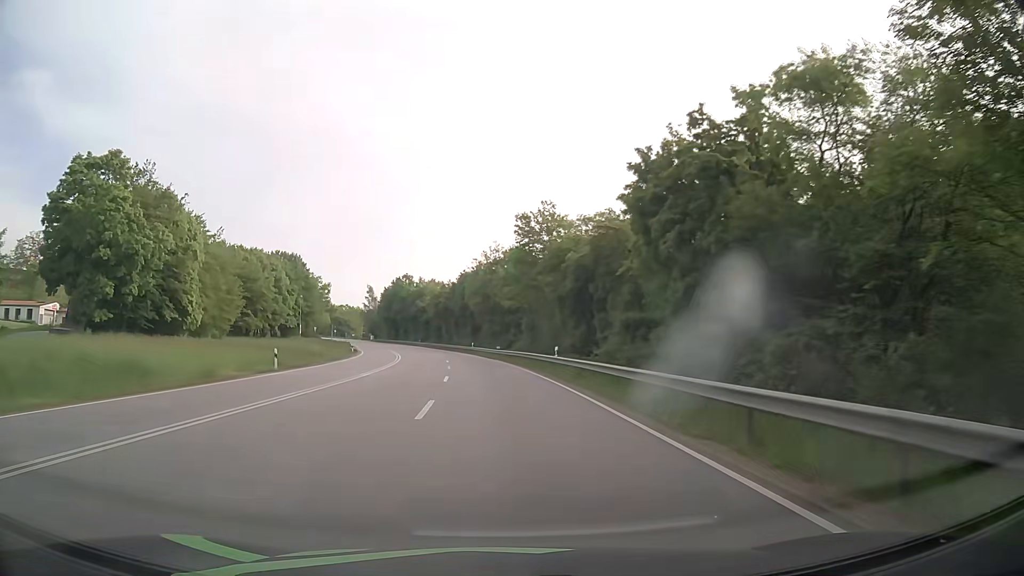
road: primary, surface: asphalt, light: Day
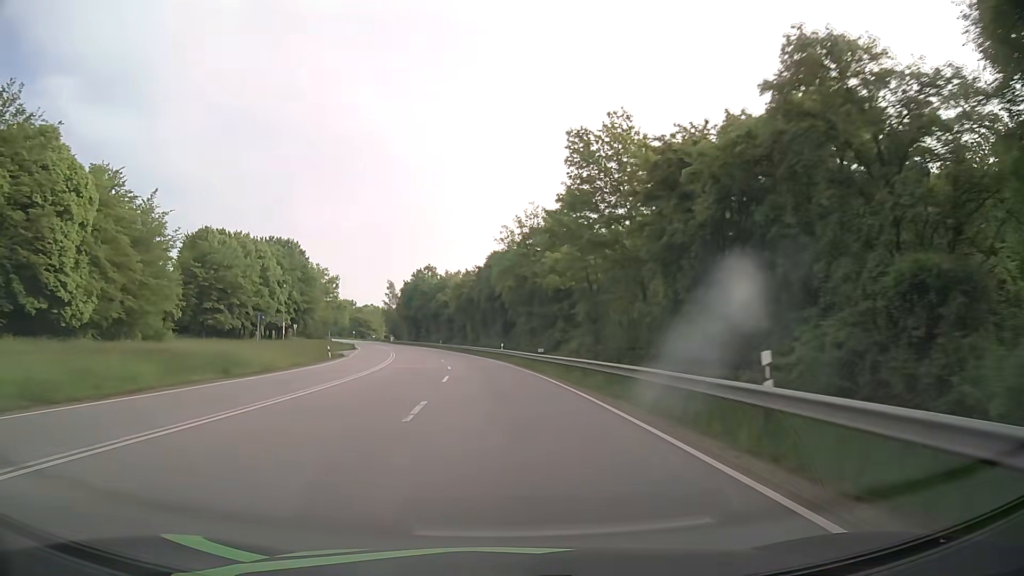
(-0.5, +24.5) m; -3°
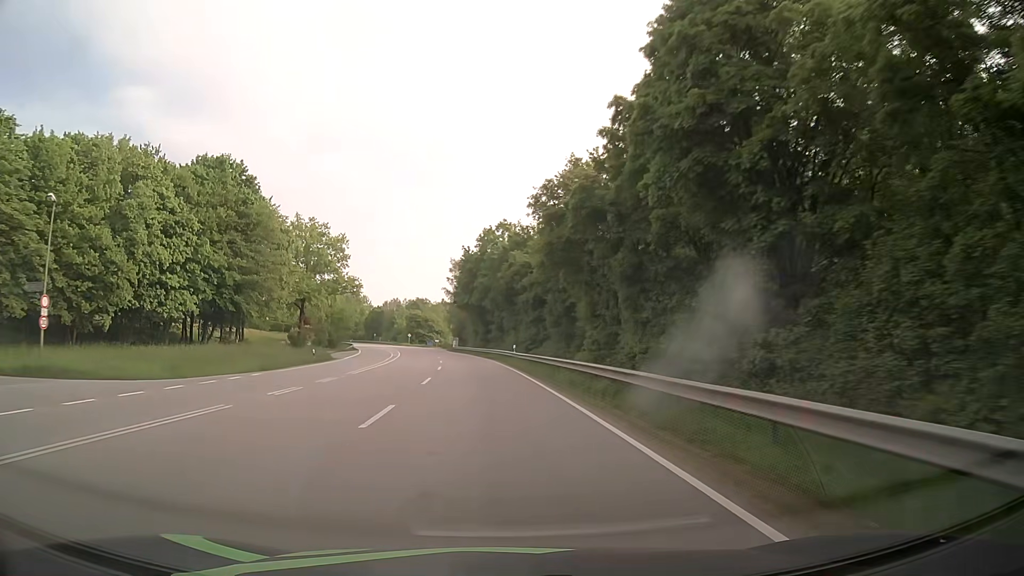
(-4.1, +61.2) m; -8°
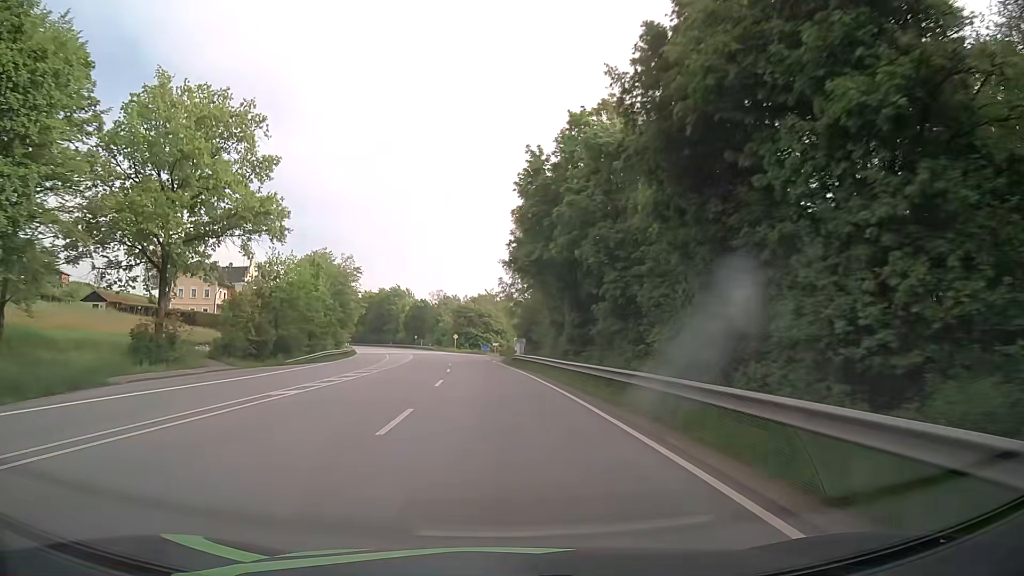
(-2.7, +48.9) m; -6°
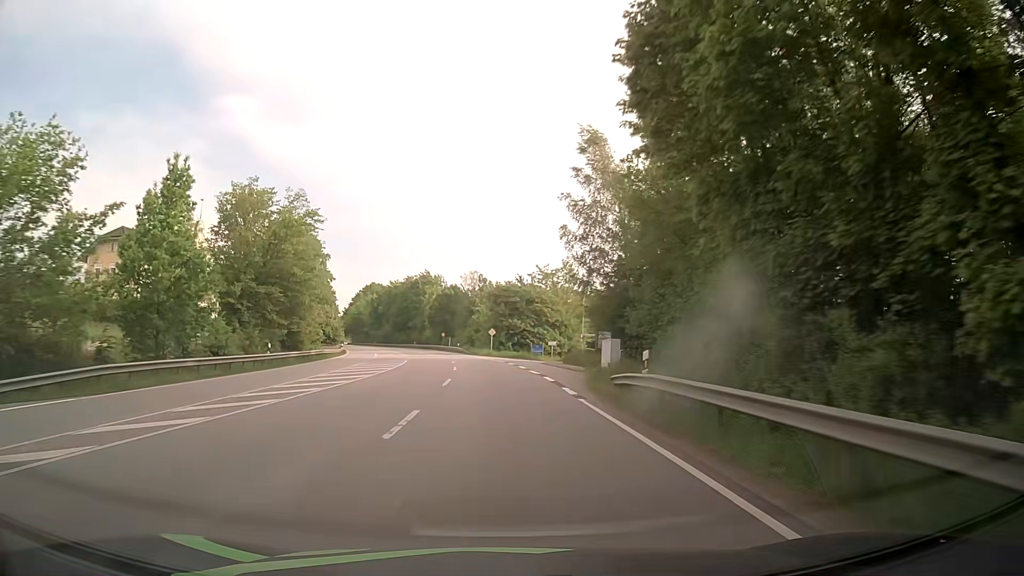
(-1.2, +36.6) m; -4°
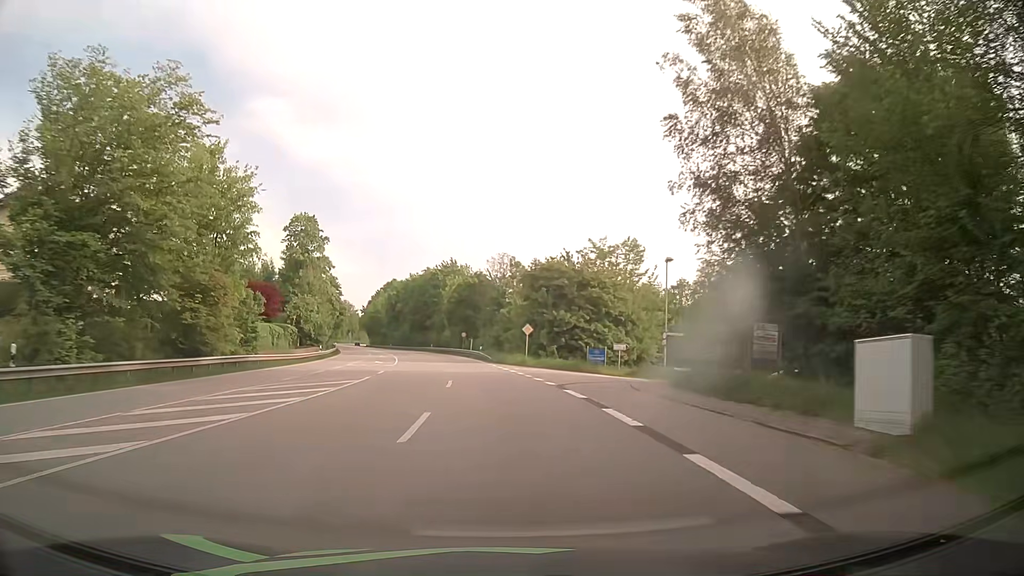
(-0.6, +24.4) m; -3°
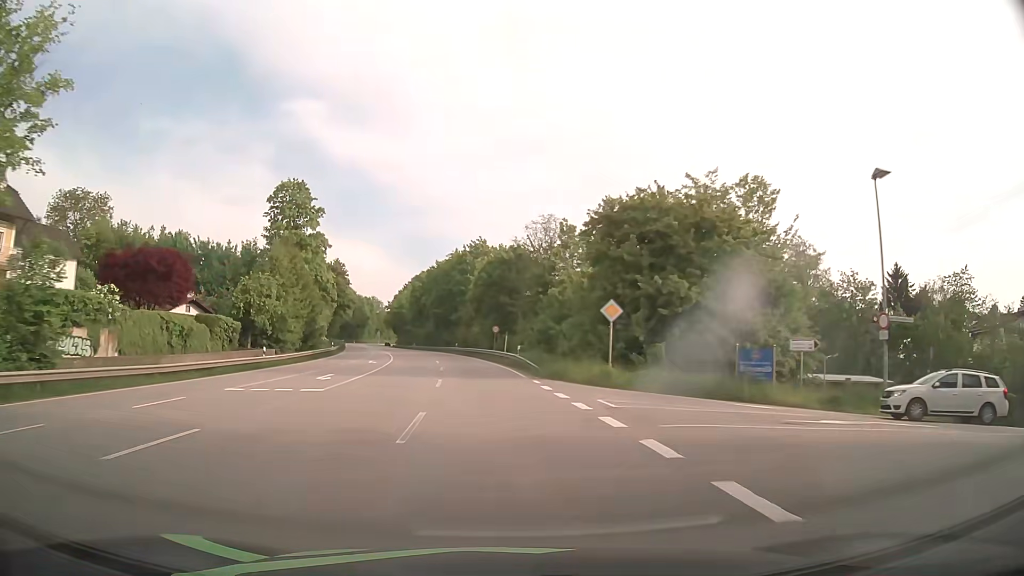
(-0.7, +24.3) m; -3°
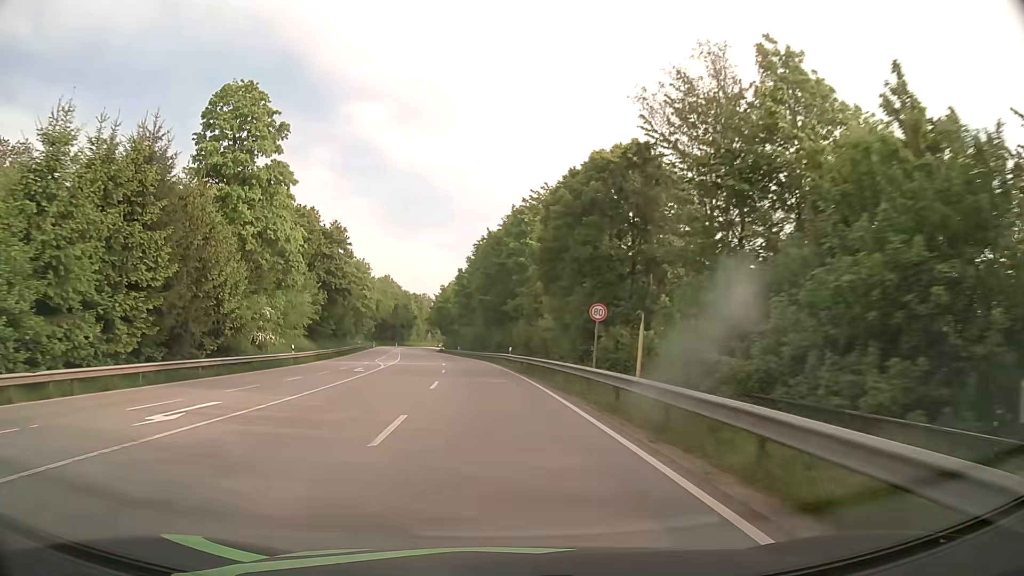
(-1.9, +36.3) m; -6°
(0, +10) (-1, +20) (-1, +30) (-2, +40) (-3, +50) (-4, +60) (-6, +70) (-7, +80) (-9, +89) (-10, +99) m
